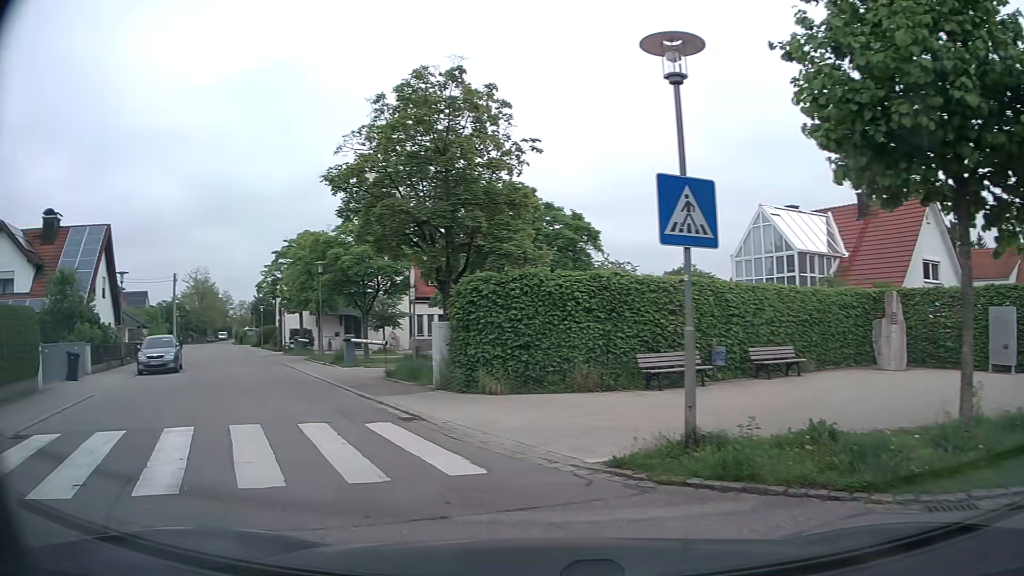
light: Day
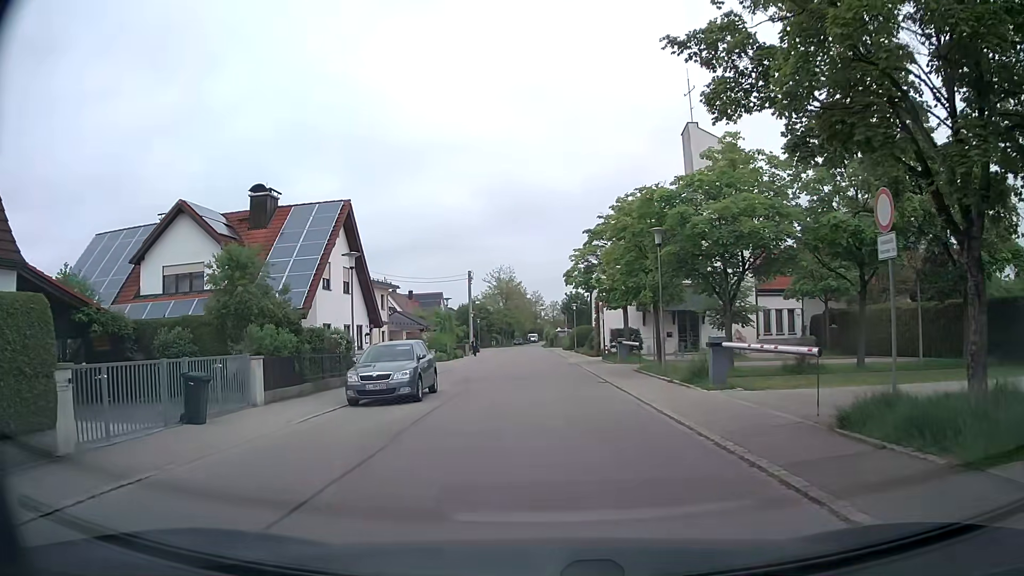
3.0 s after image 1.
(-3.1, +10.3) m; -26°
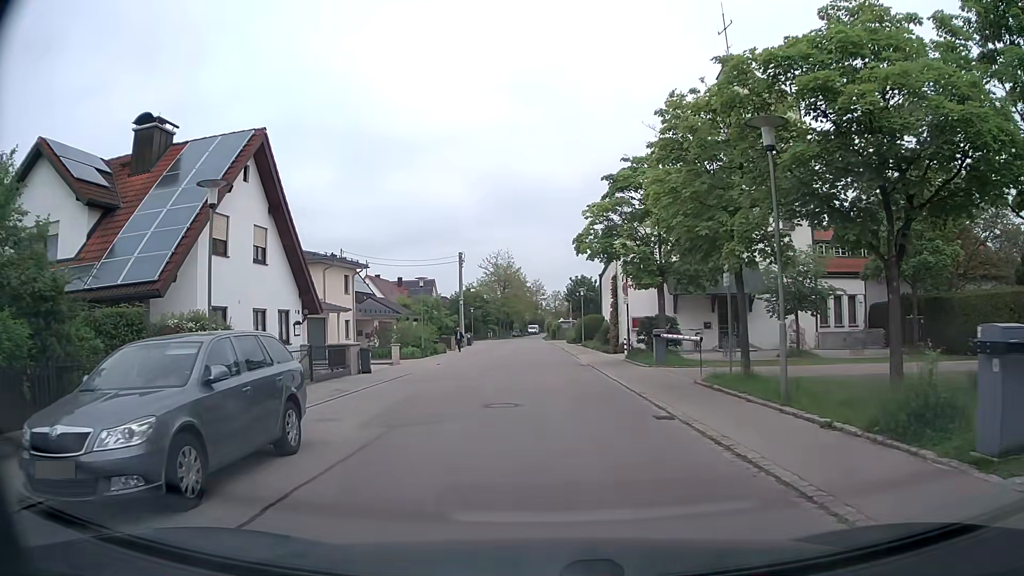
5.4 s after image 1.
(+0.1, +10.9) m; 0°
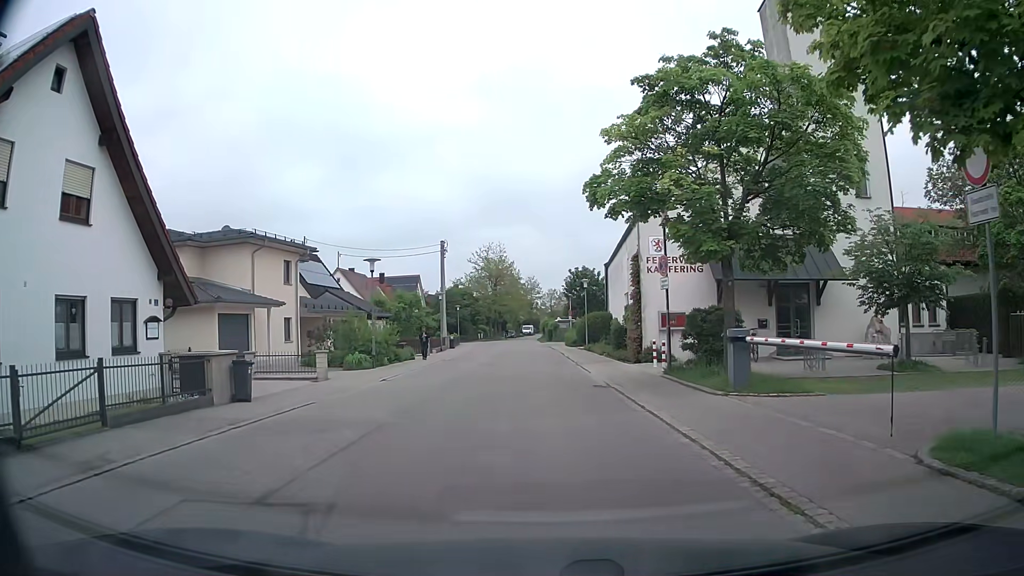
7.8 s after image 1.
(+0.1, +10.1) m; +1°
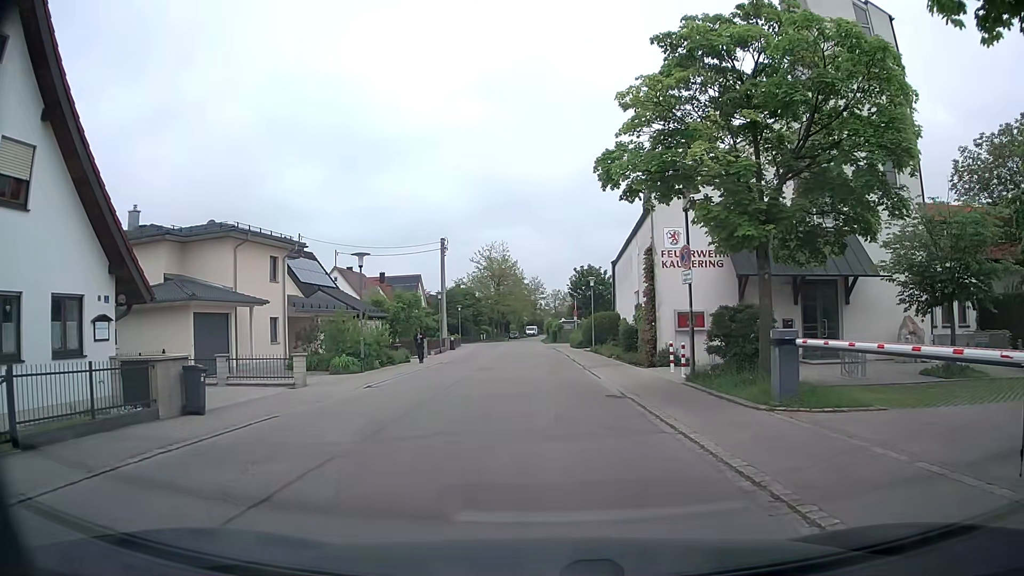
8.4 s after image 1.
(0.0, +2.4) m; -1°
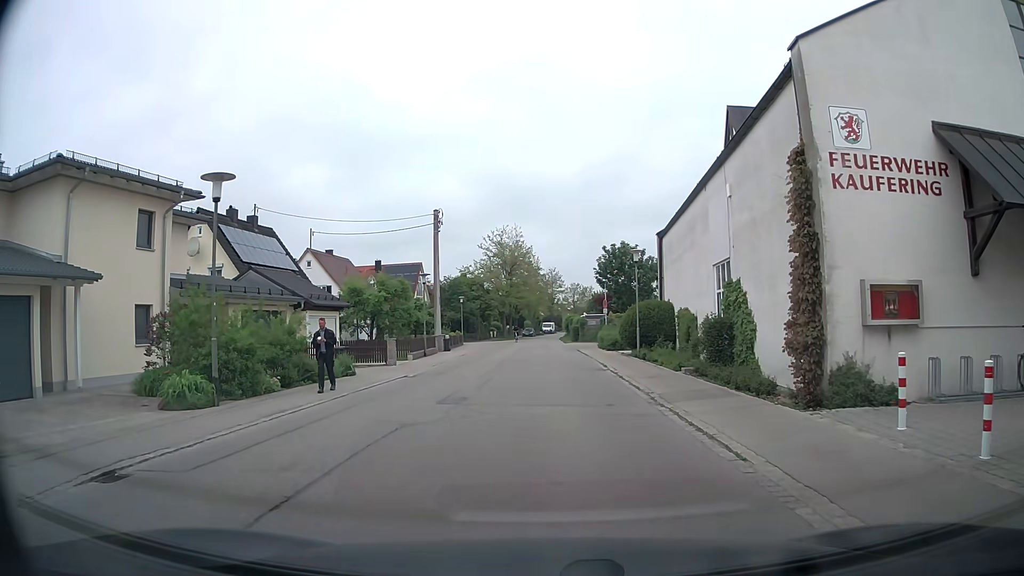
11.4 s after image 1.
(-0.1, +13.3) m; -1°
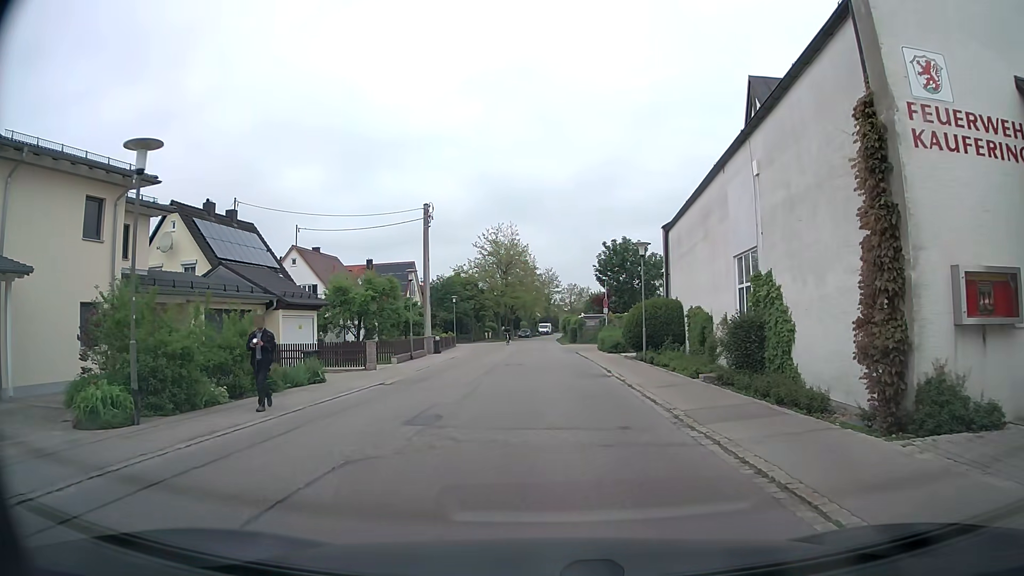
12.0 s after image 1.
(0.0, +2.8) m; +1°
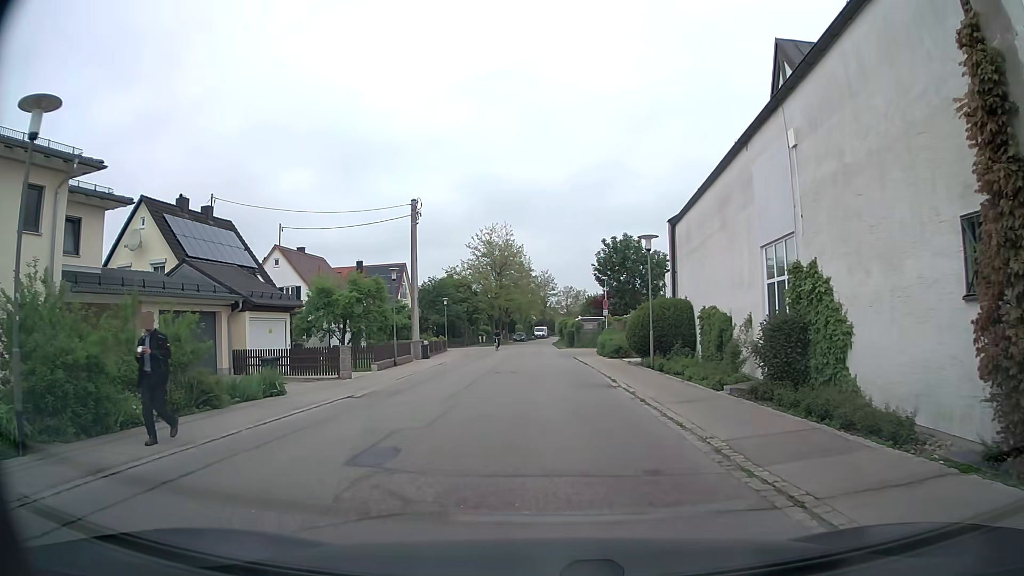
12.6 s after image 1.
(0.0, +2.9) m; +1°
(0, +10) (0, +20) (-1, +30) (-1, +40) (-2, +50) (-2, +60) (-2, +70) (-2, +80) (-2, +90) (-1, +100) m
